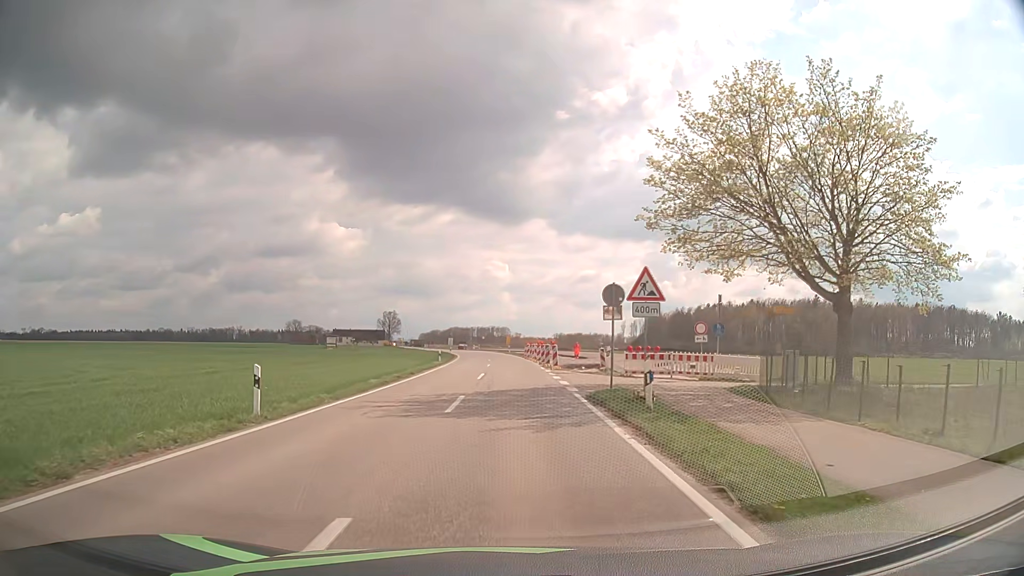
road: tertiary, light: Day
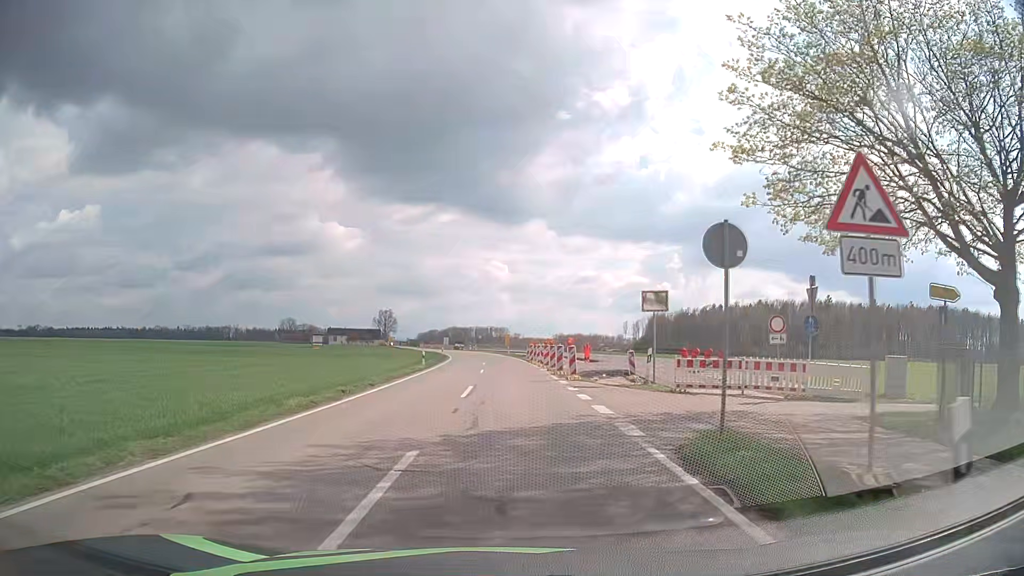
(0.0, +9.3) m; 0°
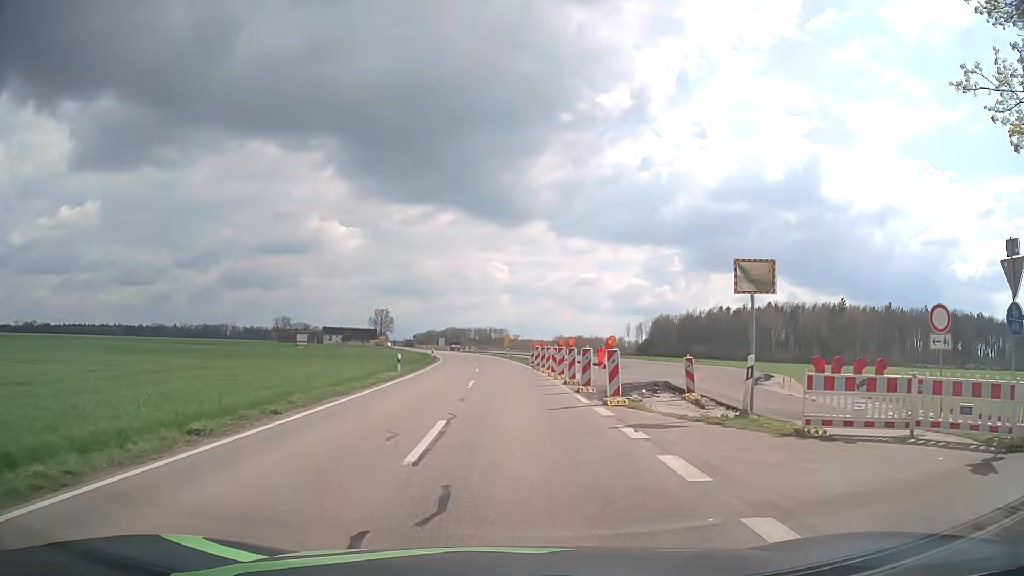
(0.0, +9.4) m; 0°
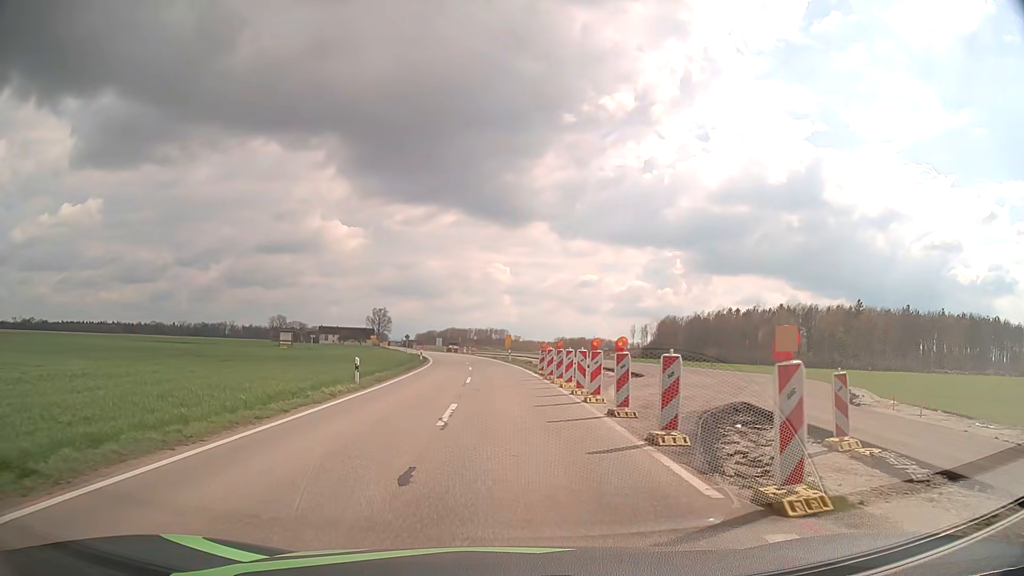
(0.0, +9.4) m; 0°
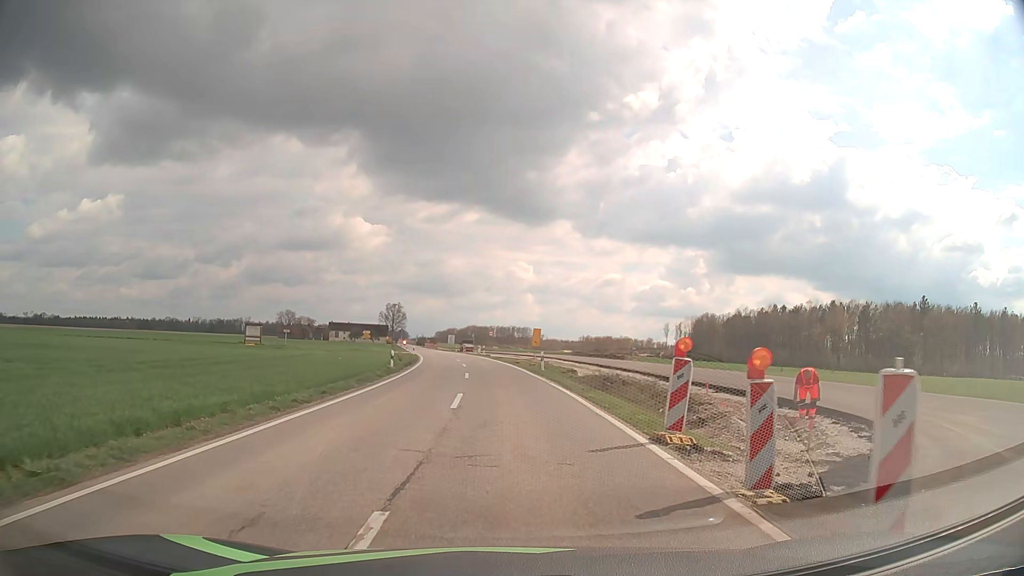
(-0.3, +23.0) m; -2°
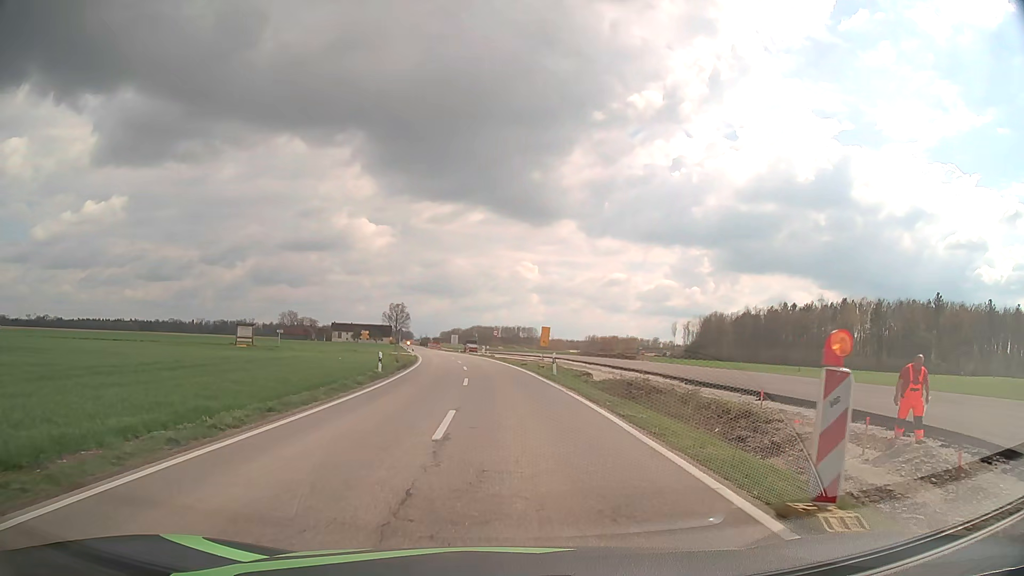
(0.0, +4.6) m; 0°
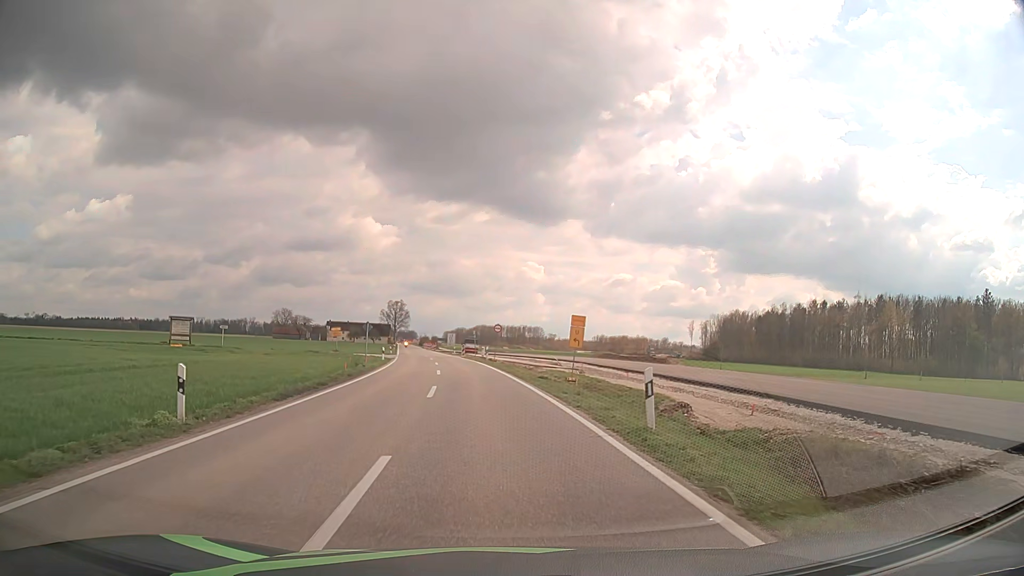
(0.0, +18.3) m; -1°
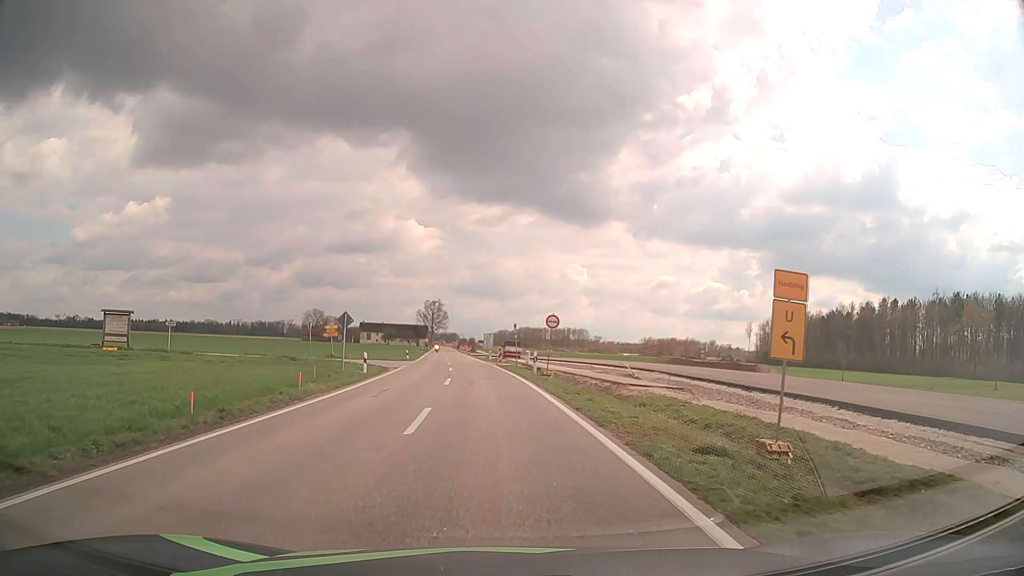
(-0.5, +18.5) m; -3°
(0, +10) (-1, +20) (-1, +30) (-2, +40) (-3, +50) (-4, +60) (-5, +70) (-6, +80) (-7, +90) (-8, +100) m
